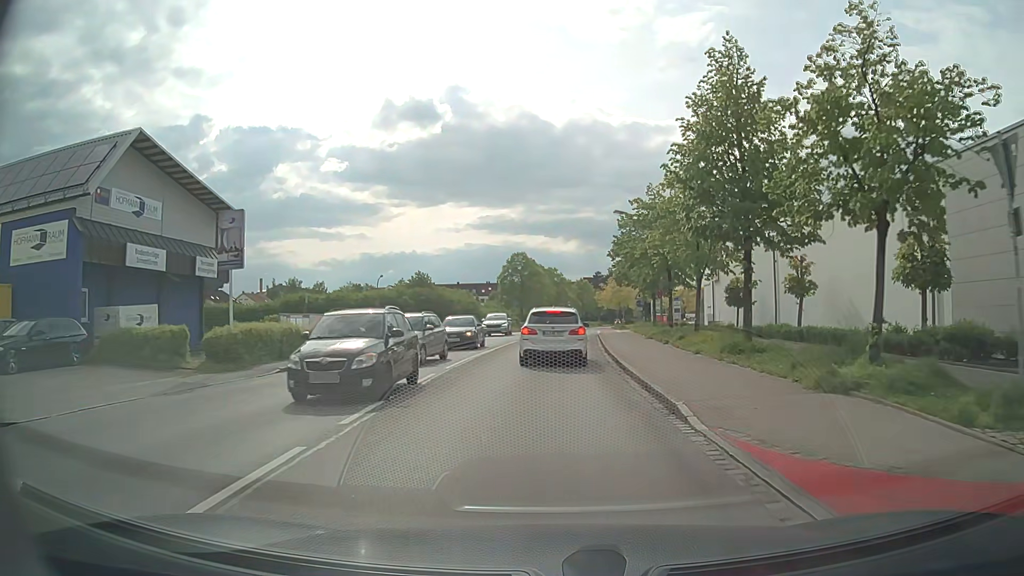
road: residential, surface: asphalt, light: Day
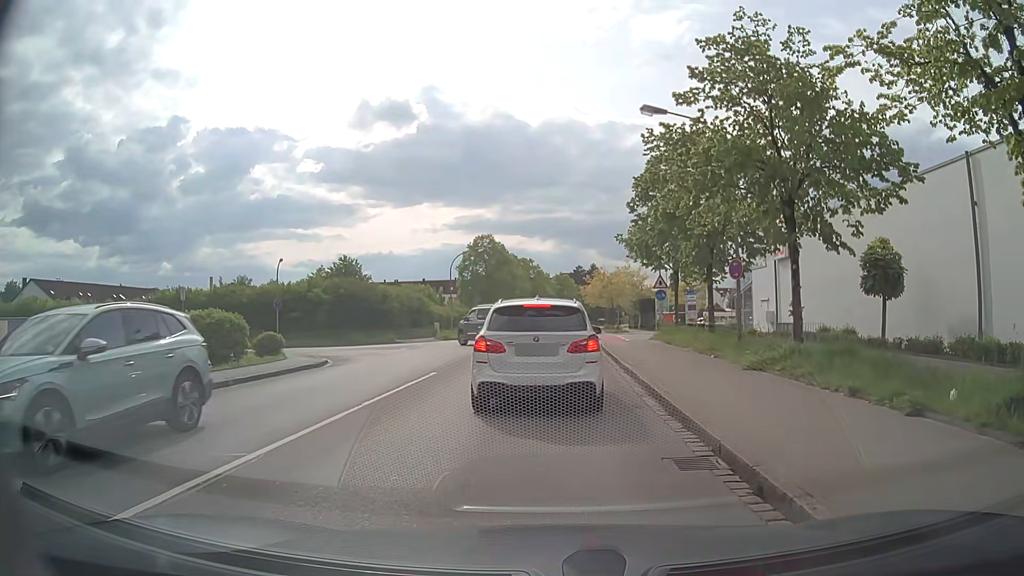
(+0.3, +19.5) m; +2°
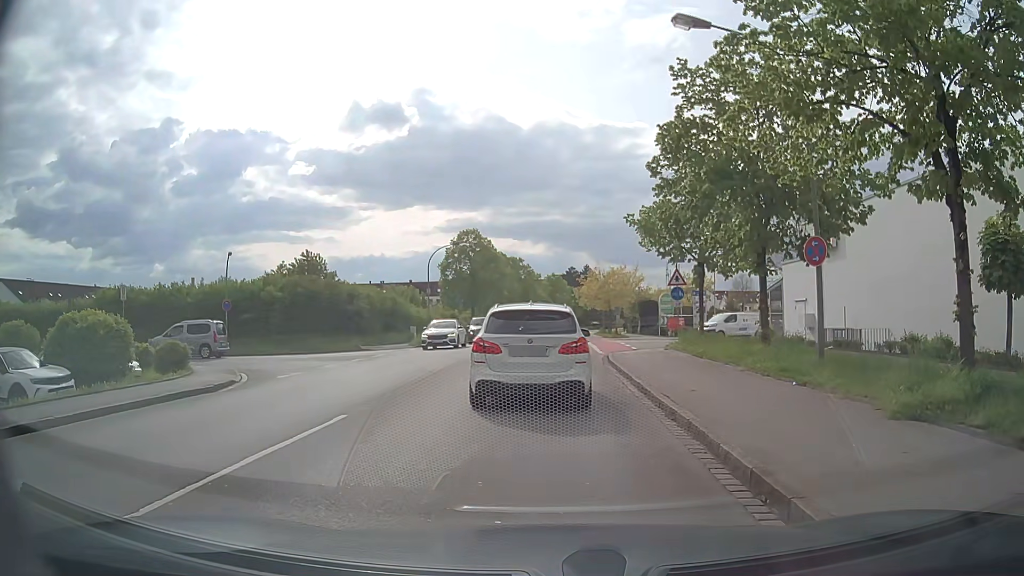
(0.0, +6.6) m; +1°
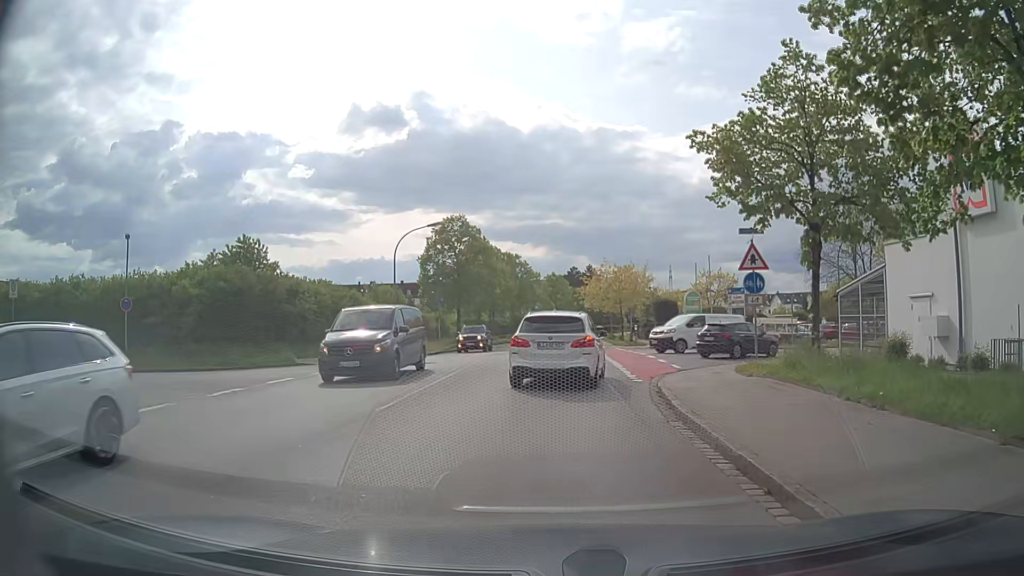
(0.0, +11.2) m; 0°
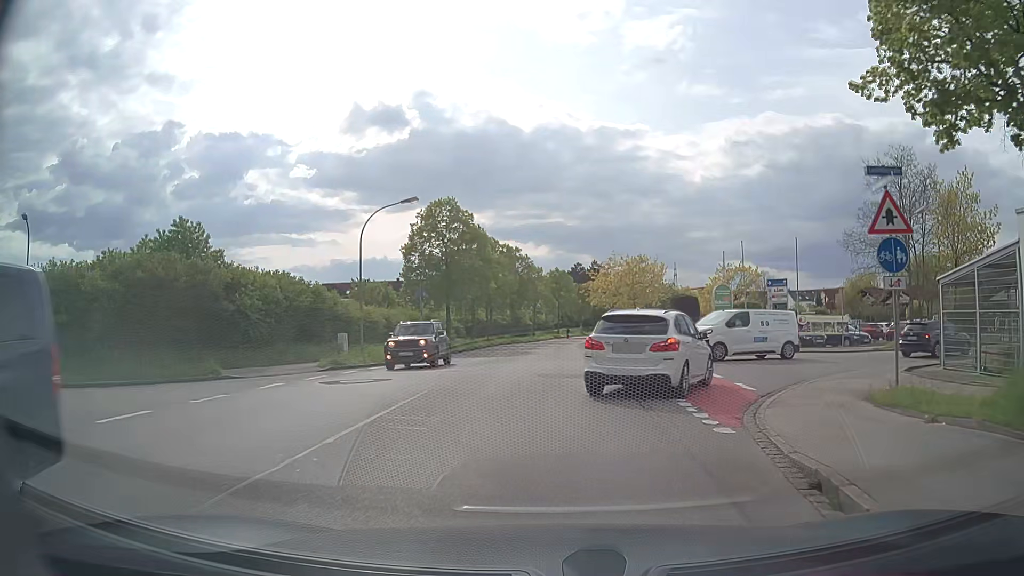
(0.0, +7.8) m; -1°
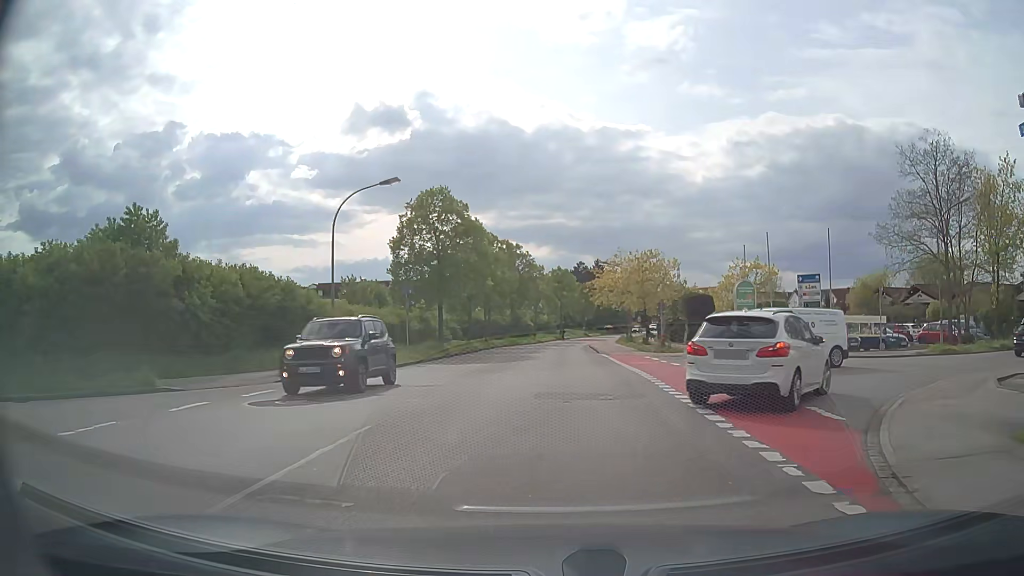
(+0.1, +4.5) m; 0°
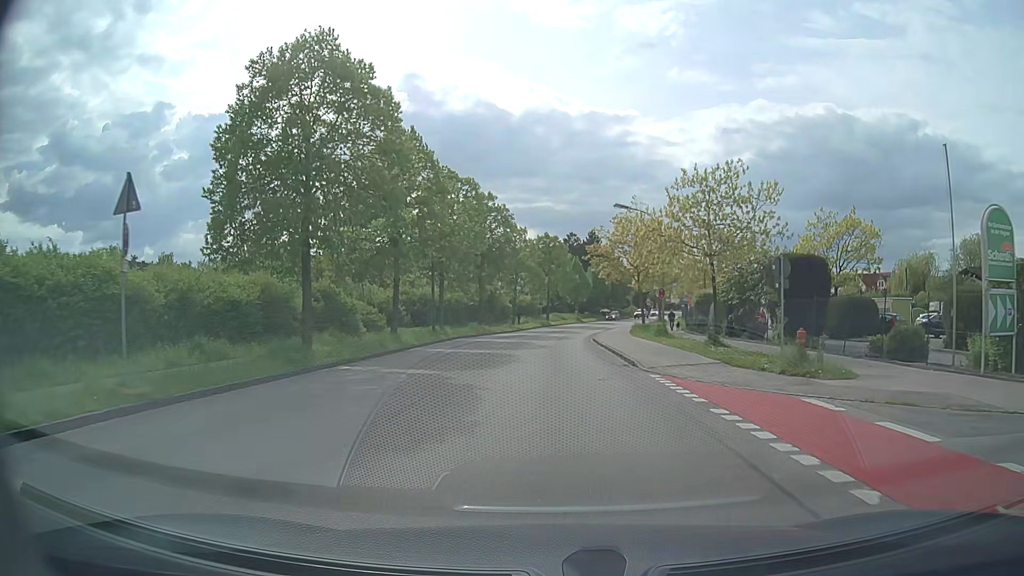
(+0.3, +23.5) m; +2°
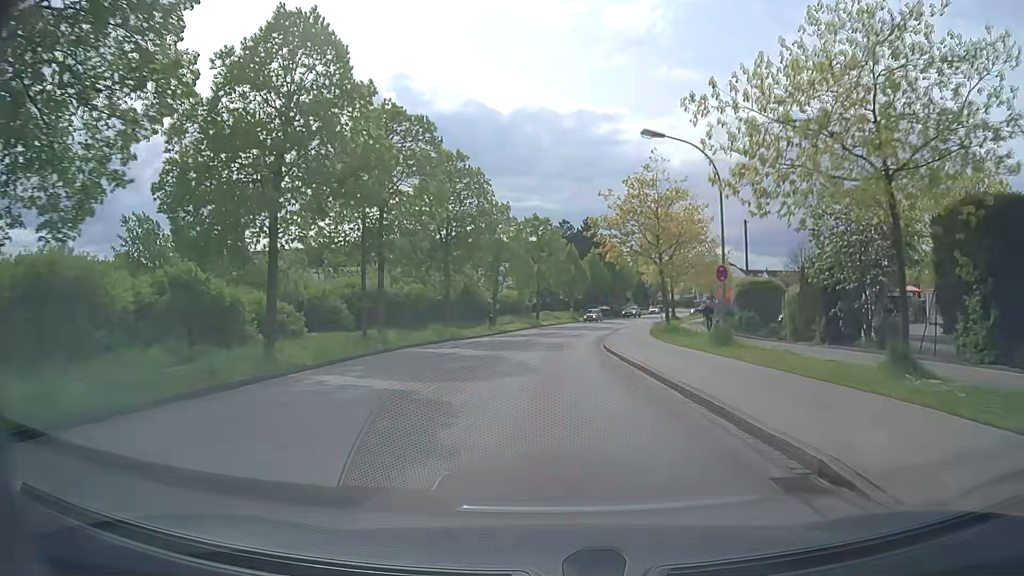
(+0.1, +14.5) m; +1°
(0, +10) (0, +20) (0, +30) (+1, +40) (+3, +50) (+4, +60) (+7, +69) (+10, +79) (+13, +88) (+16, +98) m
